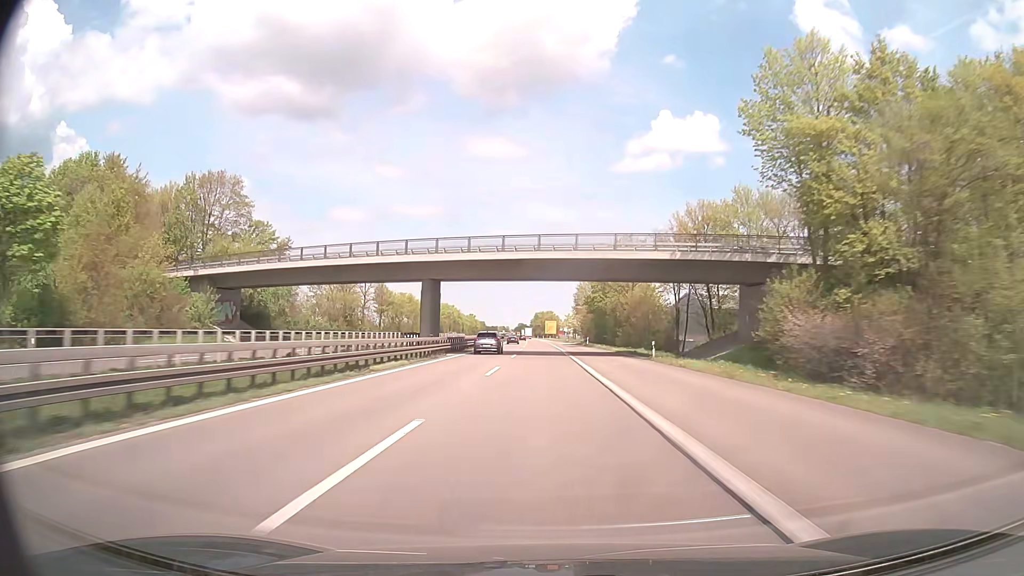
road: trunk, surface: asphalt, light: Day
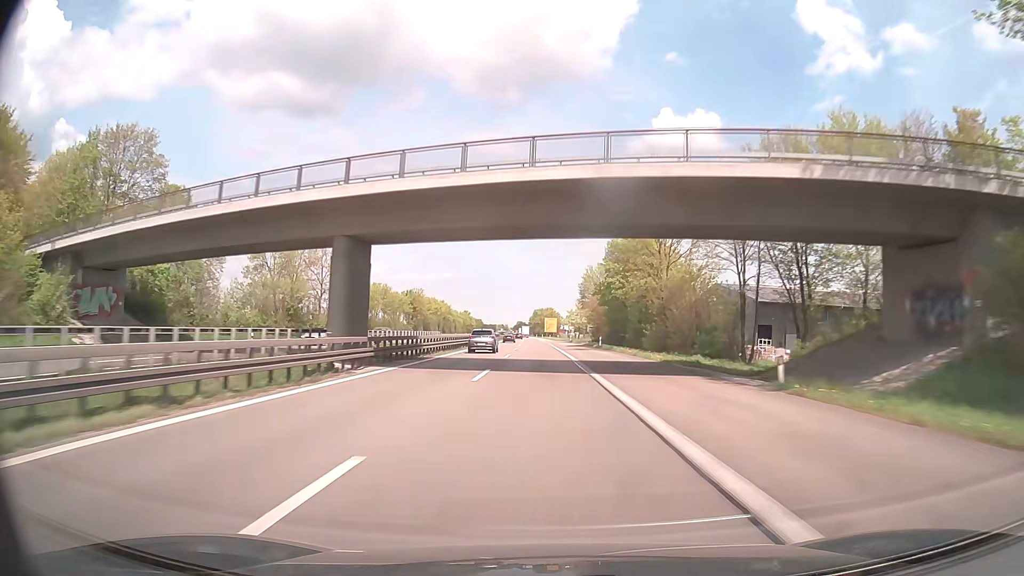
(-0.1, +21.2) m; 0°
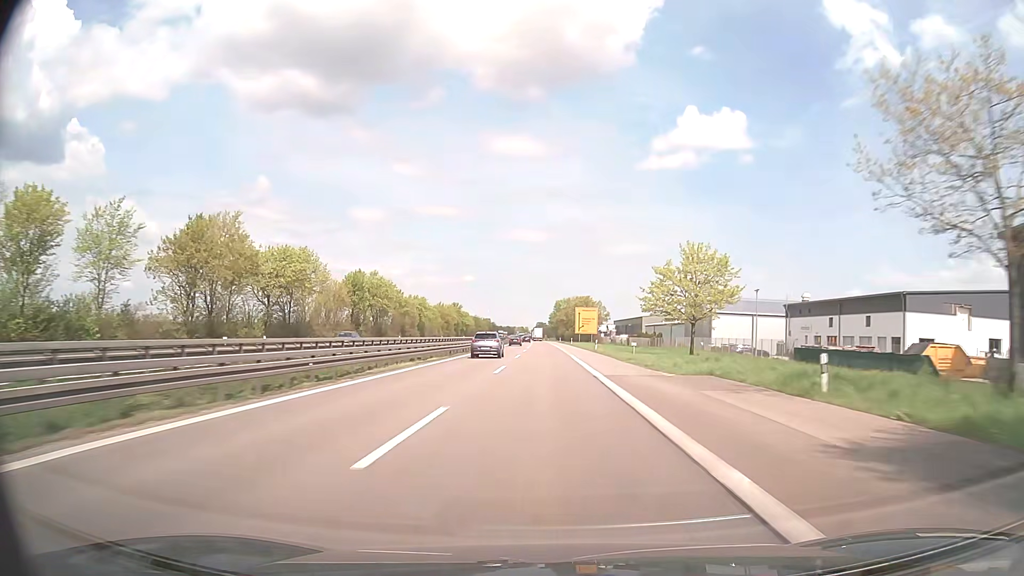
(-1.5, +101.9) m; -2°
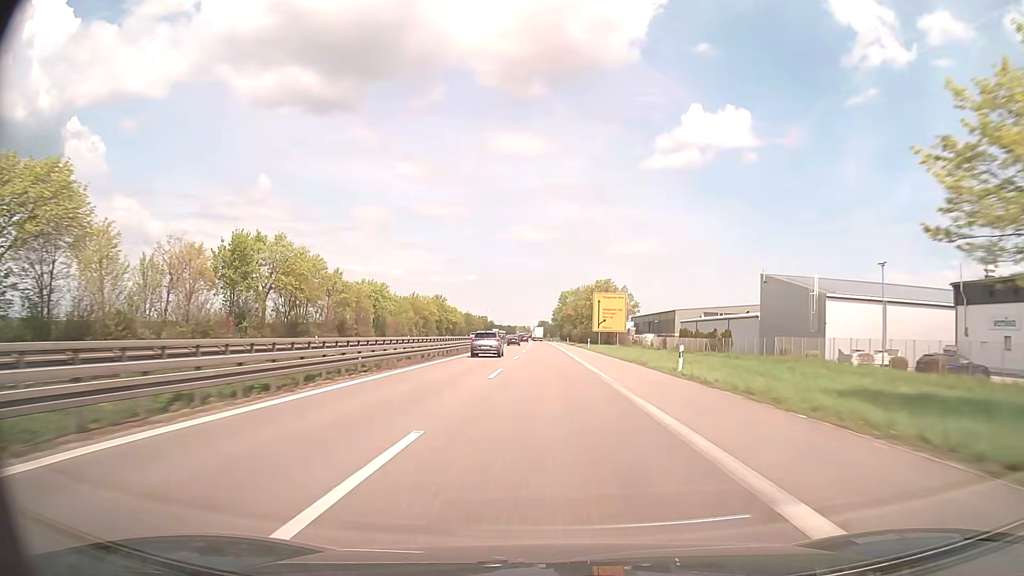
(-0.1, +39.2) m; 0°
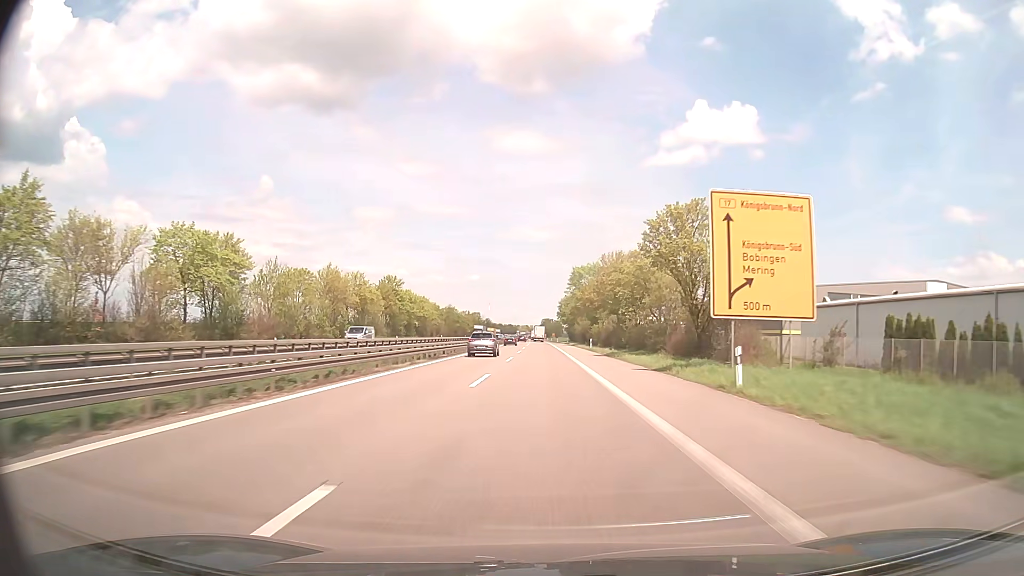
(0.0, +57.1) m; 0°
(0, +10) (0, +20) (0, +30) (0, +40) (0, +50) (-1, +60) (-1, +70) (-1, +80) (-1, +90) (-1, +100) m
